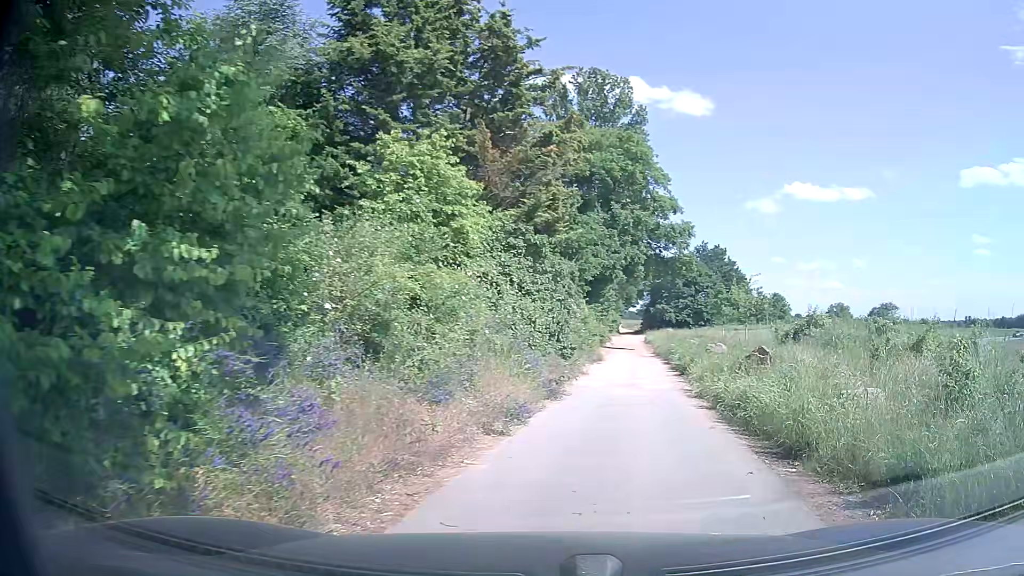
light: Day
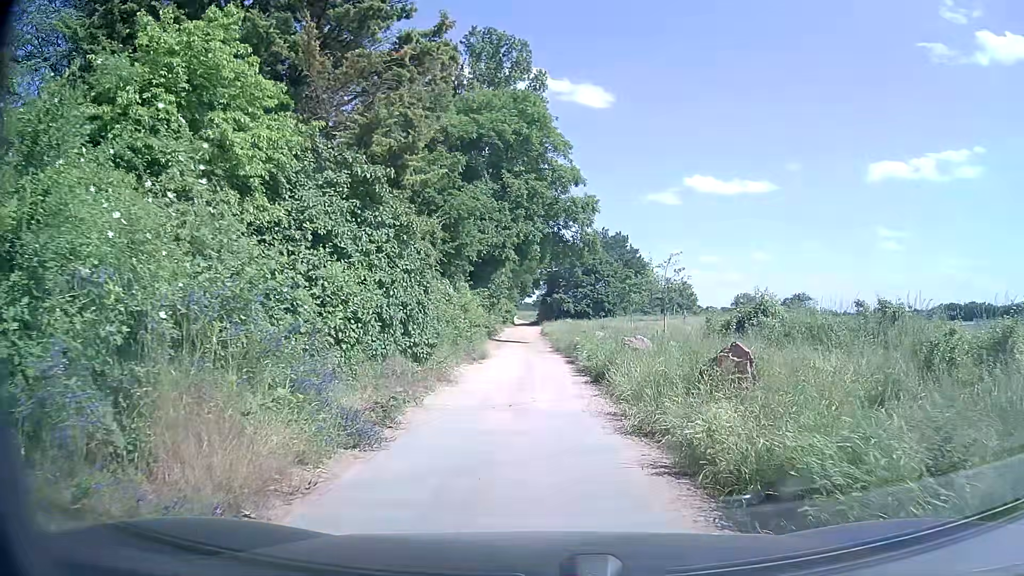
(+0.6, +6.9) m; +8°
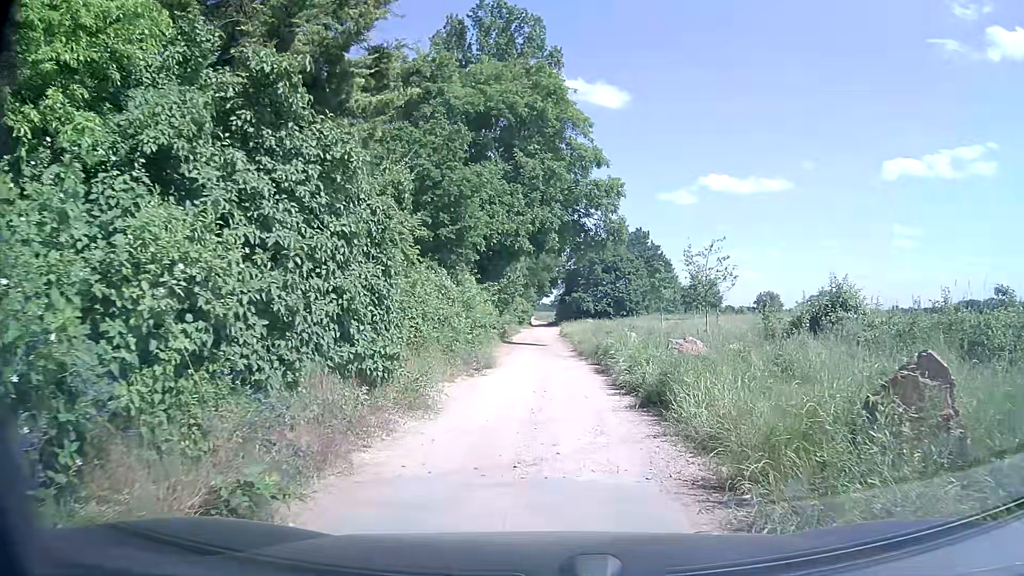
(-0.1, +5.0) m; -1°
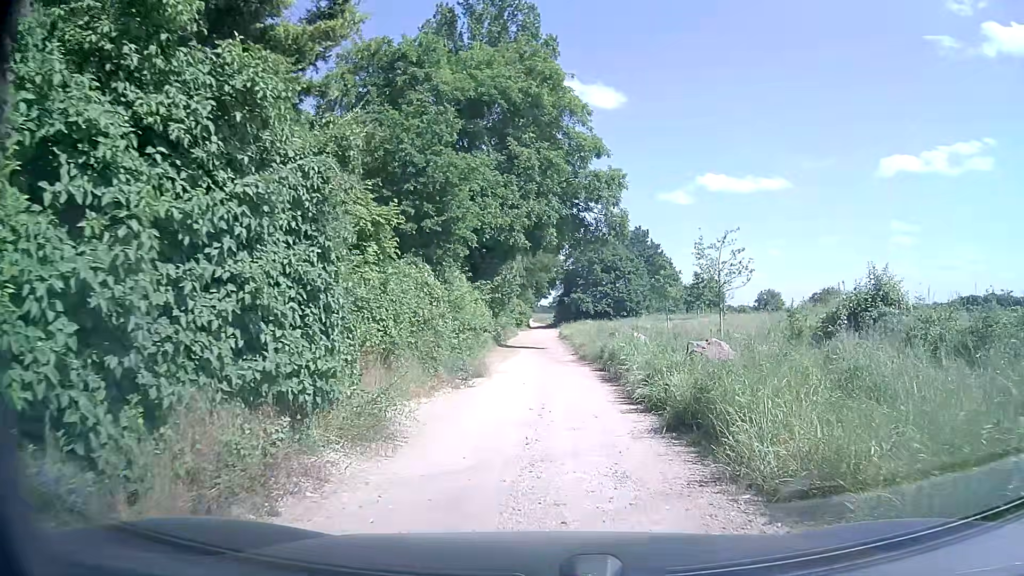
(0.0, +2.5) m; 0°
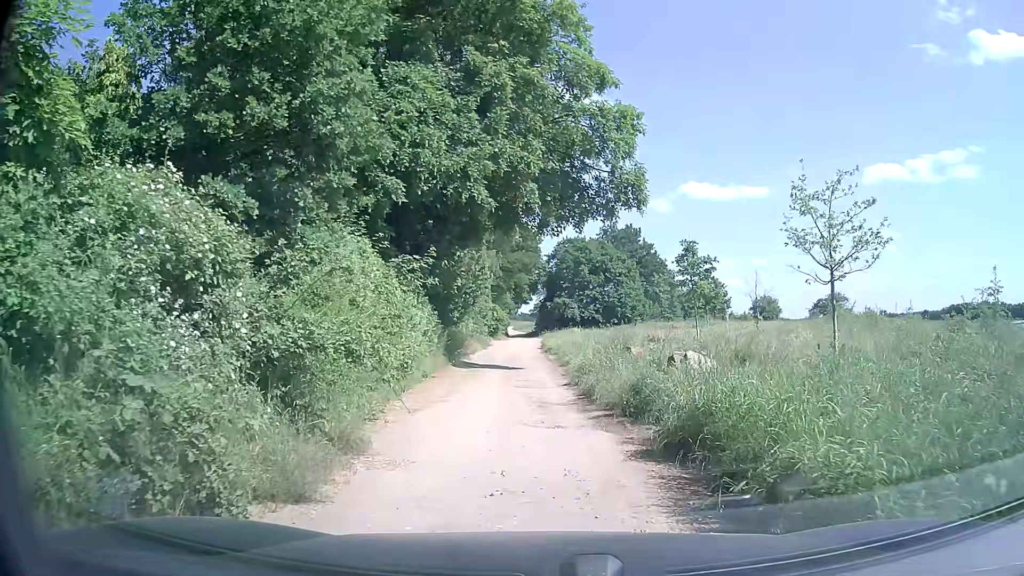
(+0.1, +11.5) m; +2°
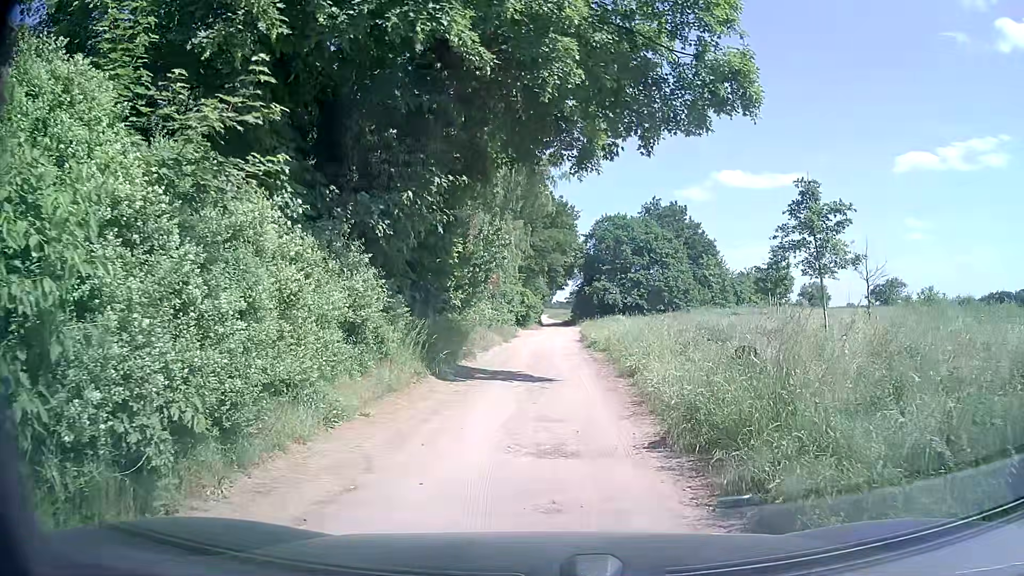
(-0.2, +9.8) m; -1°
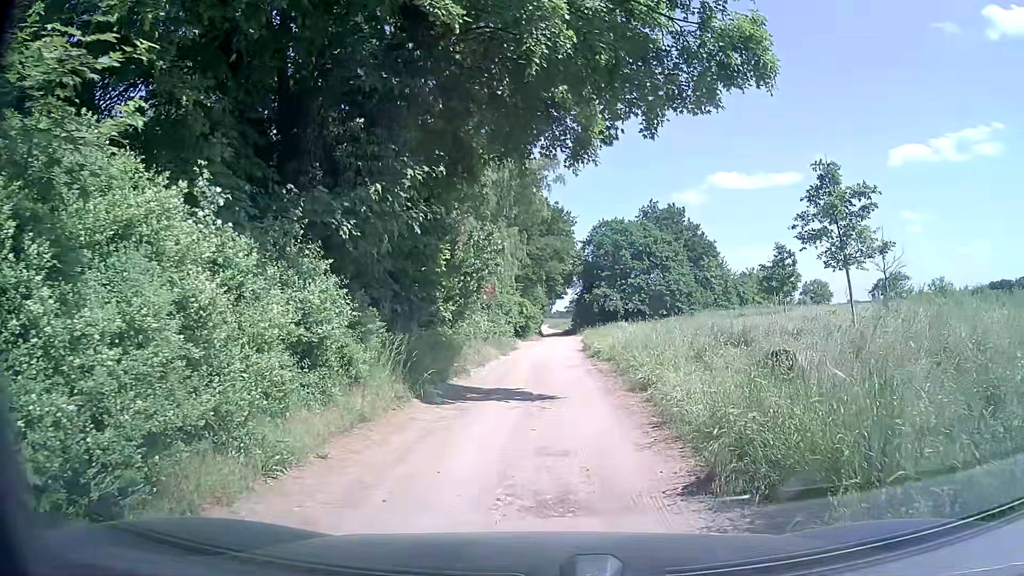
(0.0, +1.8) m; -2°
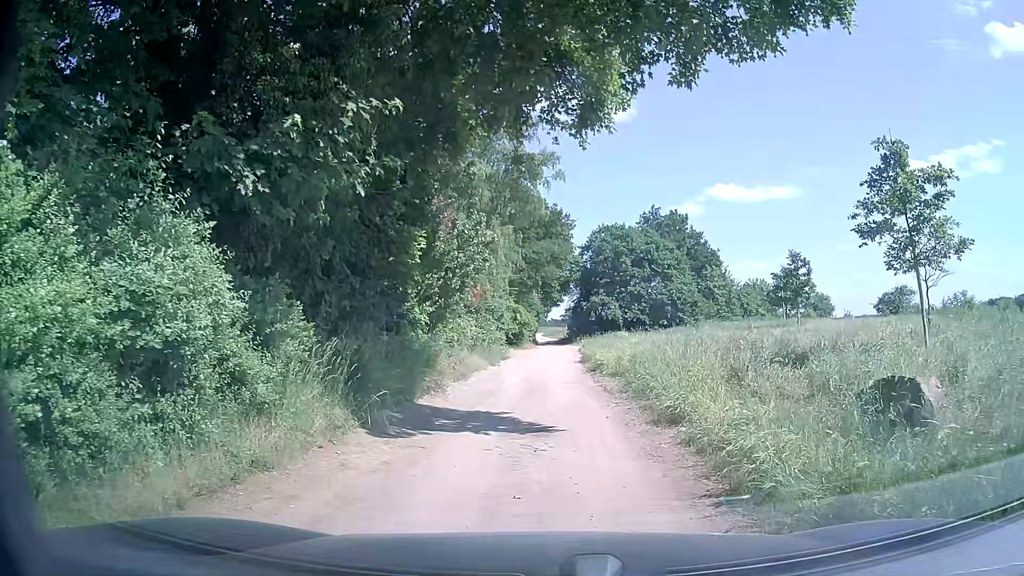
(0.0, +3.4) m; -1°
